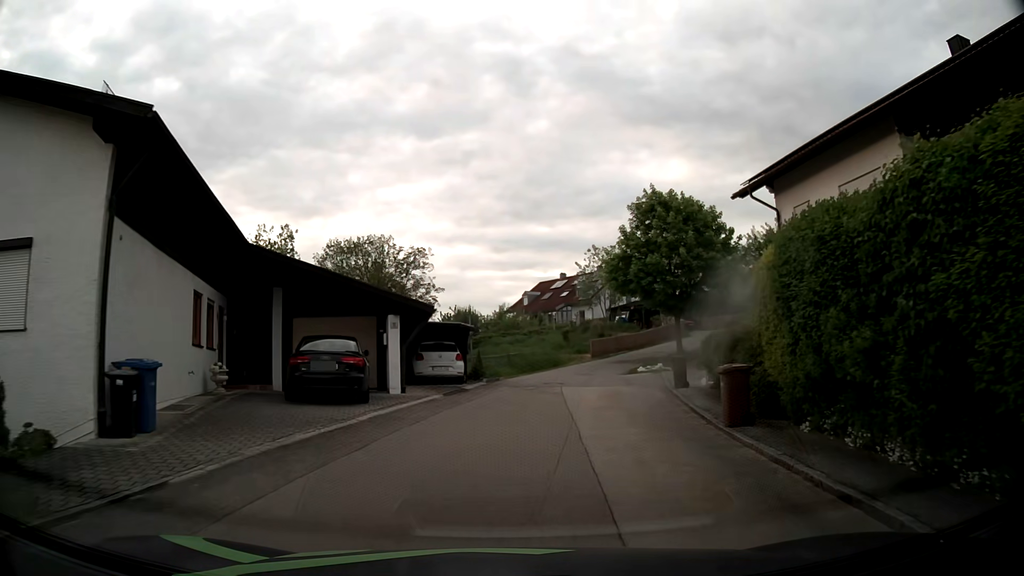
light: Day
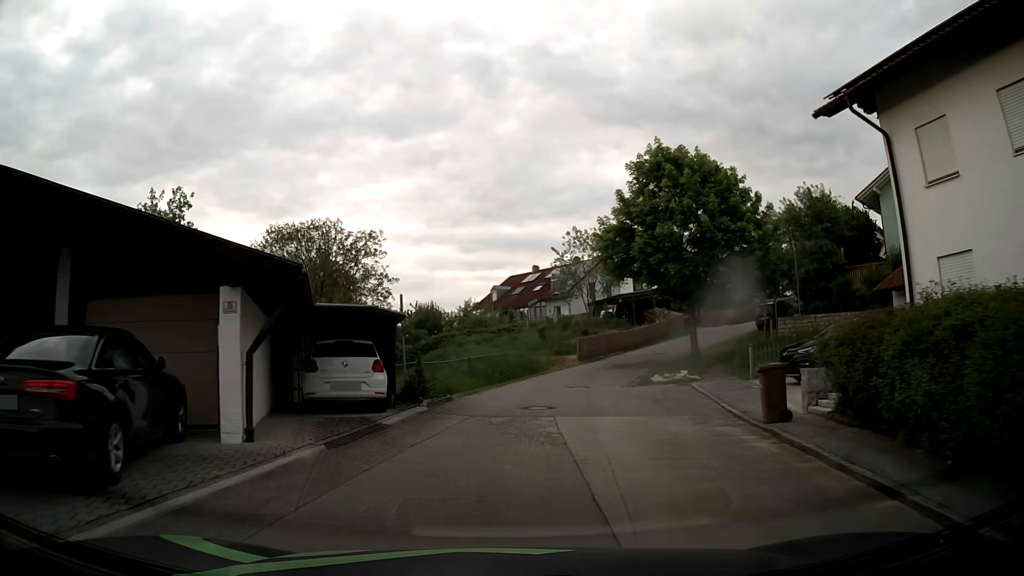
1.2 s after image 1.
(+0.2, +9.1) m; +2°
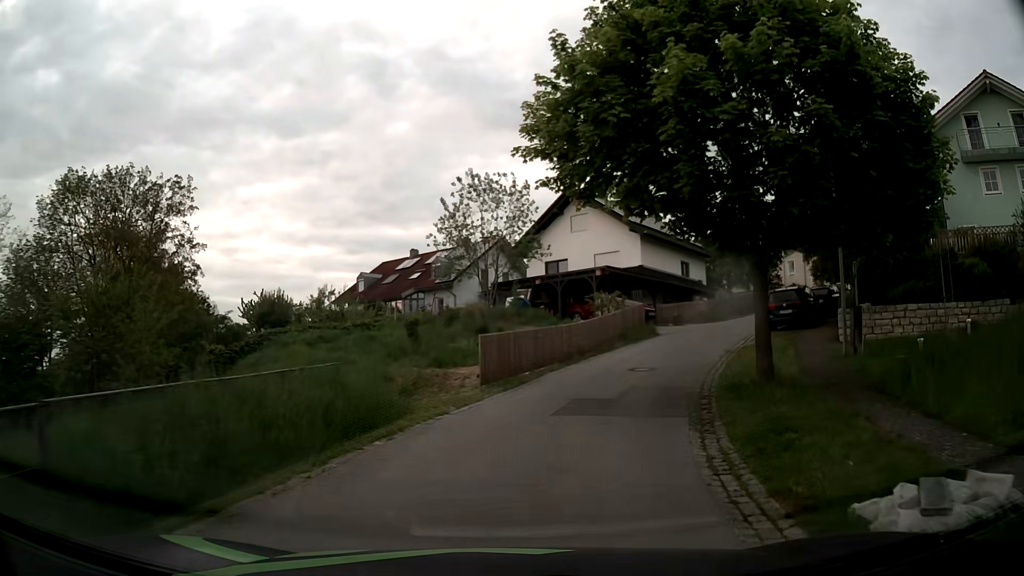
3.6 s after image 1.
(+1.2, +17.8) m; +10°
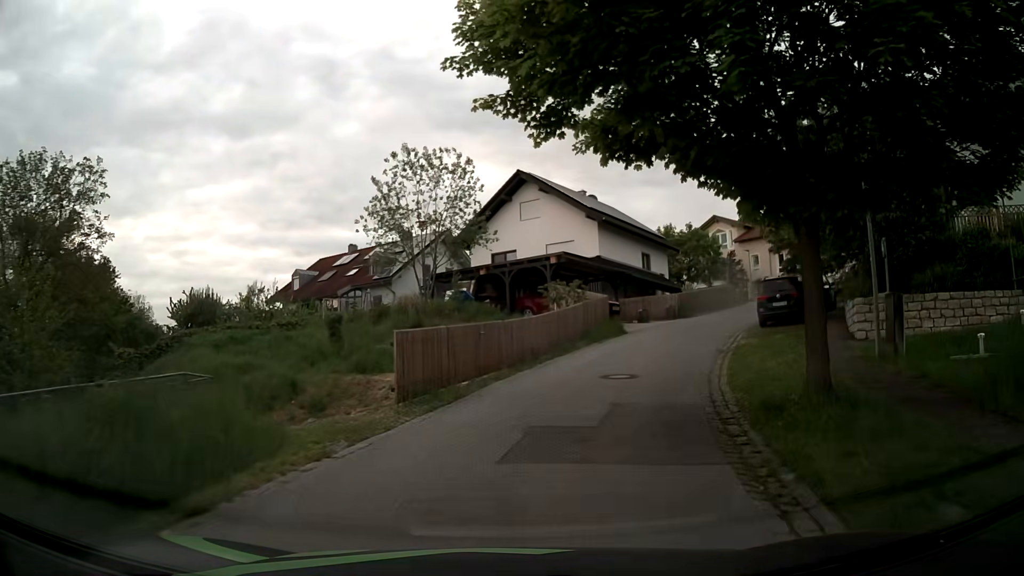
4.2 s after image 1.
(+0.2, +4.5) m; +4°
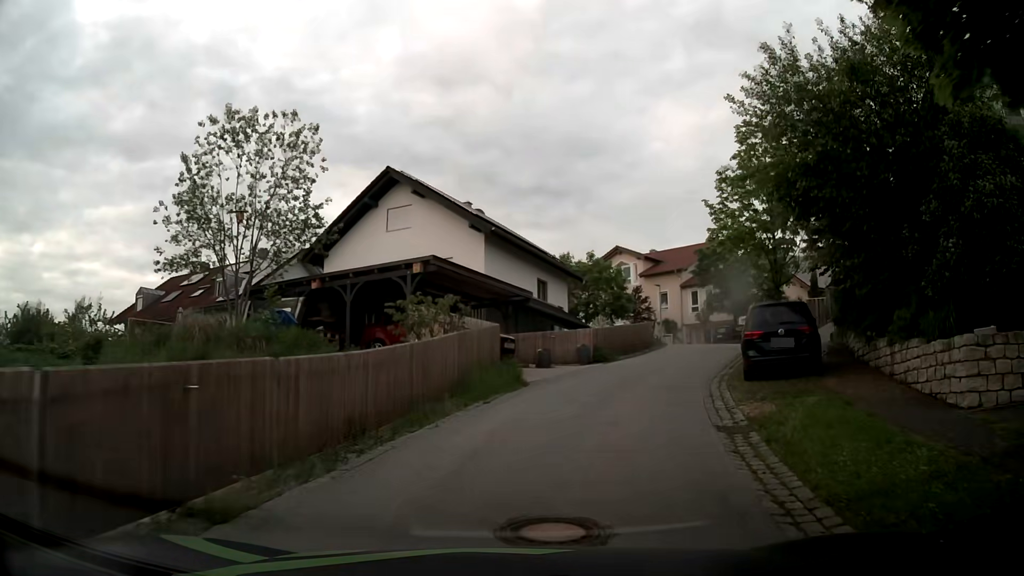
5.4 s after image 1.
(+0.8, +8.9) m; +9°
(+1, +10) (+5, +19) (+9, +28) (+12, +38) (+10, +47) (+3, +54) (-5, +60) (-14, +66) (-22, +71) (-30, +77) m
